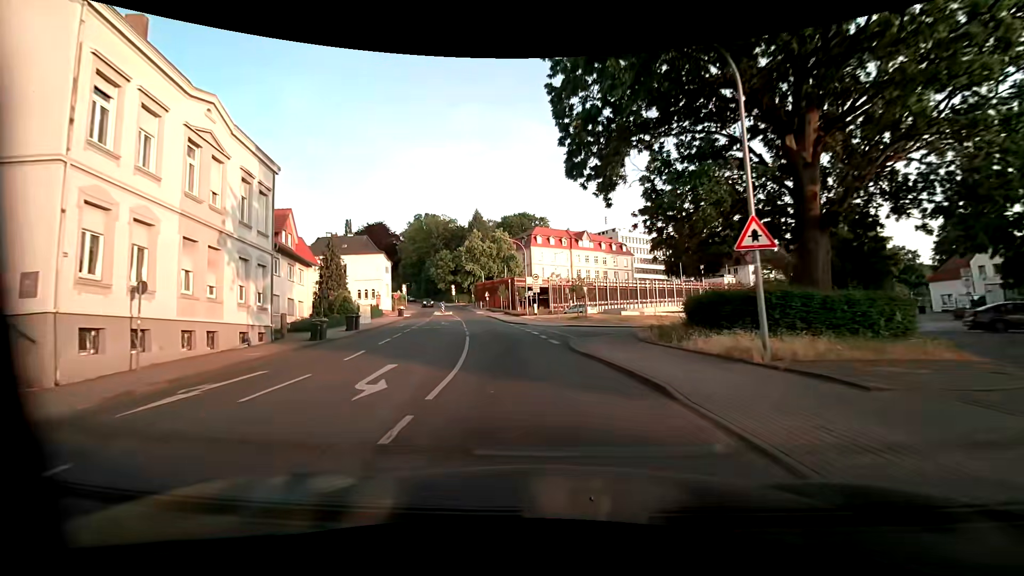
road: unclassified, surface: asphalt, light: Day
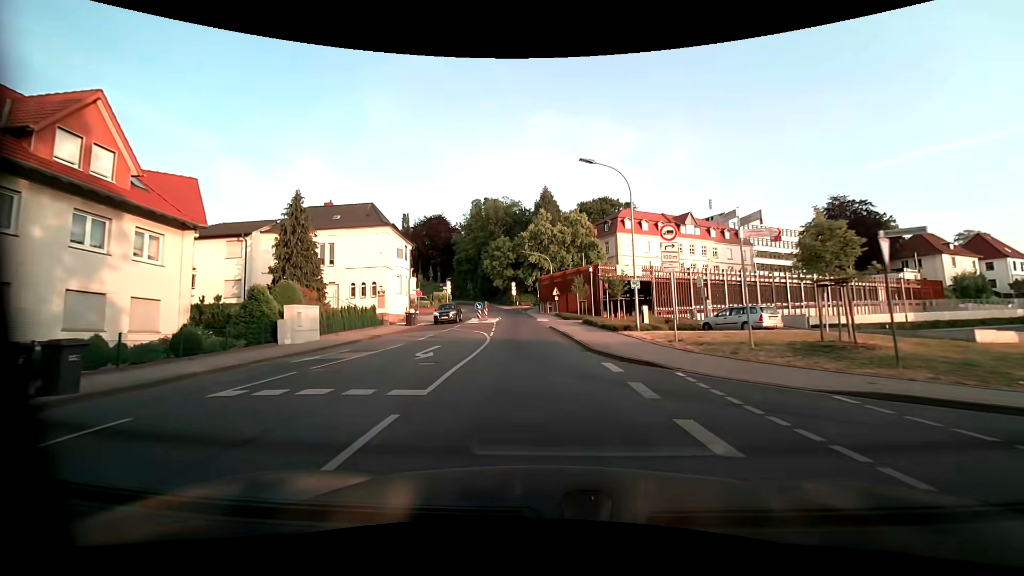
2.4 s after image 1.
(-2.1, +26.0) m; -9°
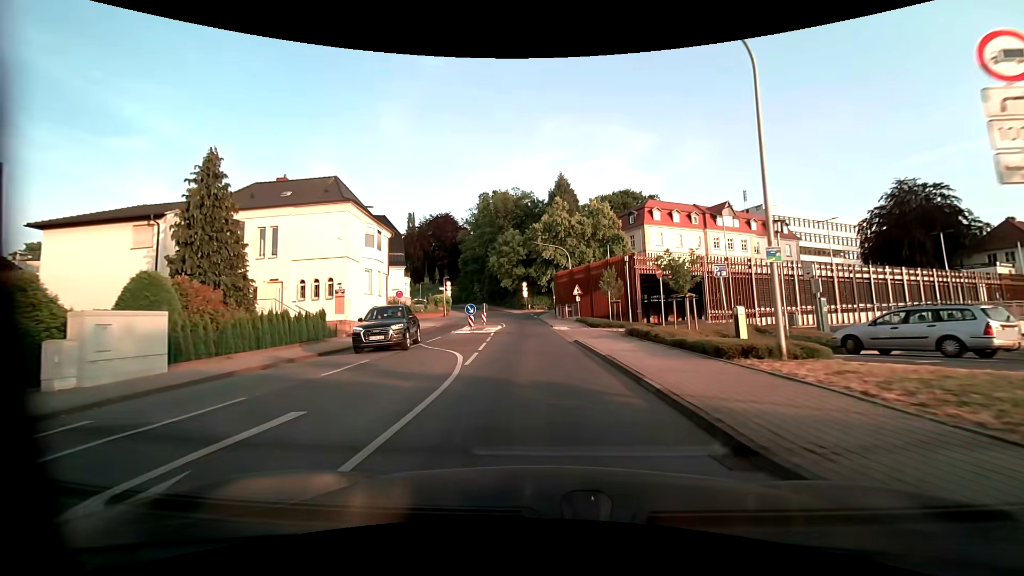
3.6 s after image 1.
(-0.2, +11.5) m; -1°
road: residential
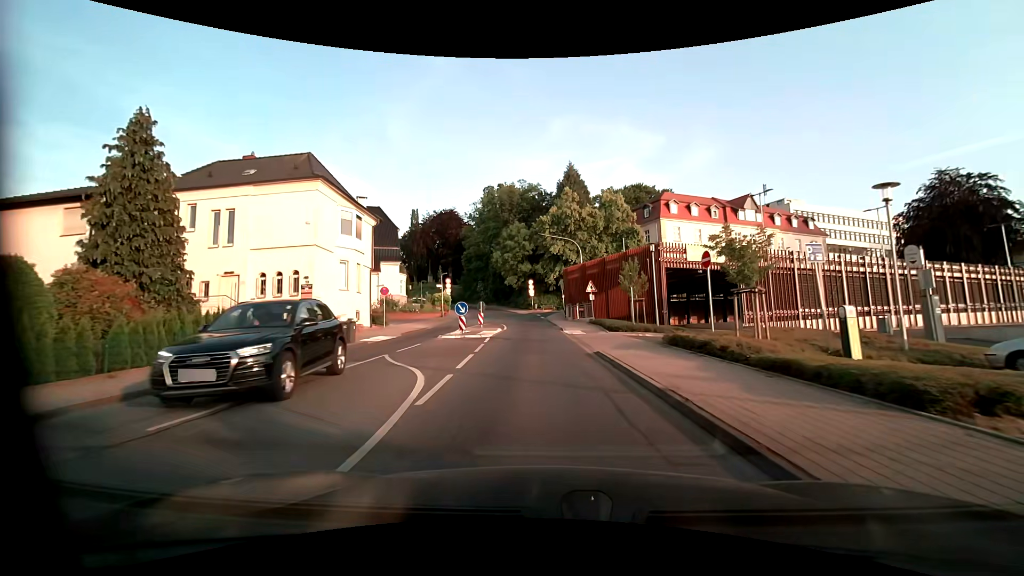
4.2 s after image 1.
(-0.1, +5.3) m; -1°
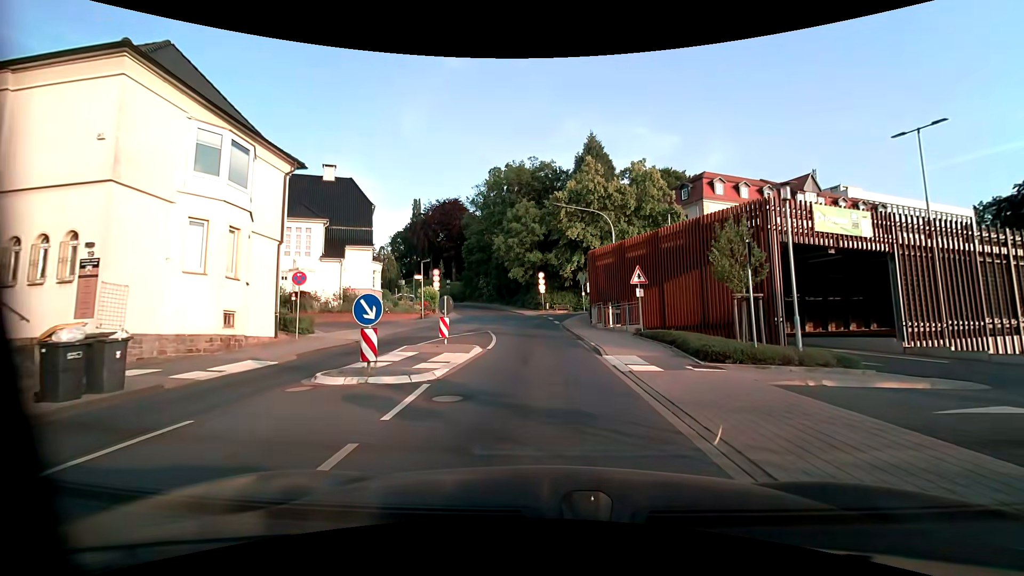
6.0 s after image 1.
(-0.2, +12.9) m; -1°
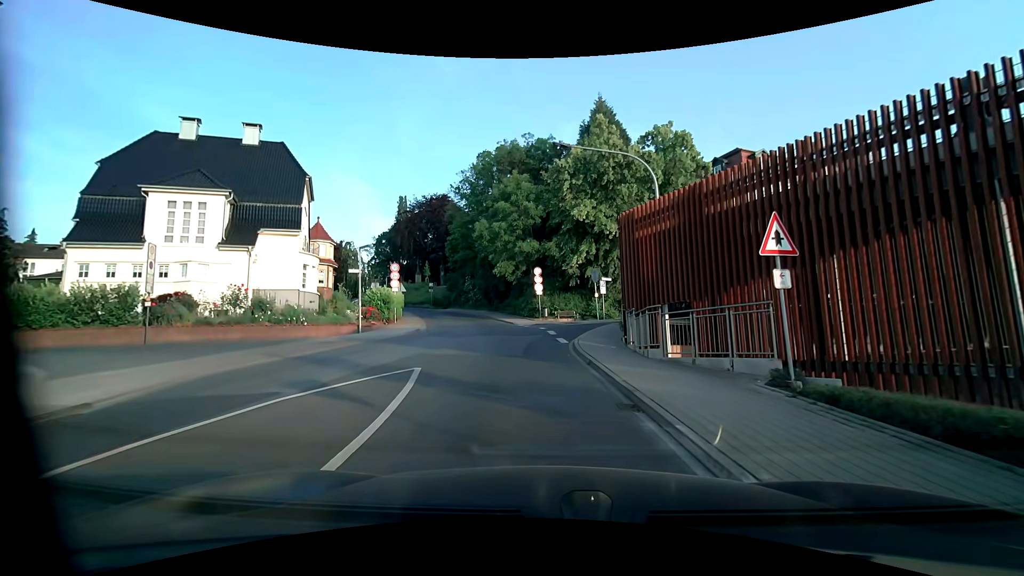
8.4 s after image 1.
(0.0, +12.5) m; 0°
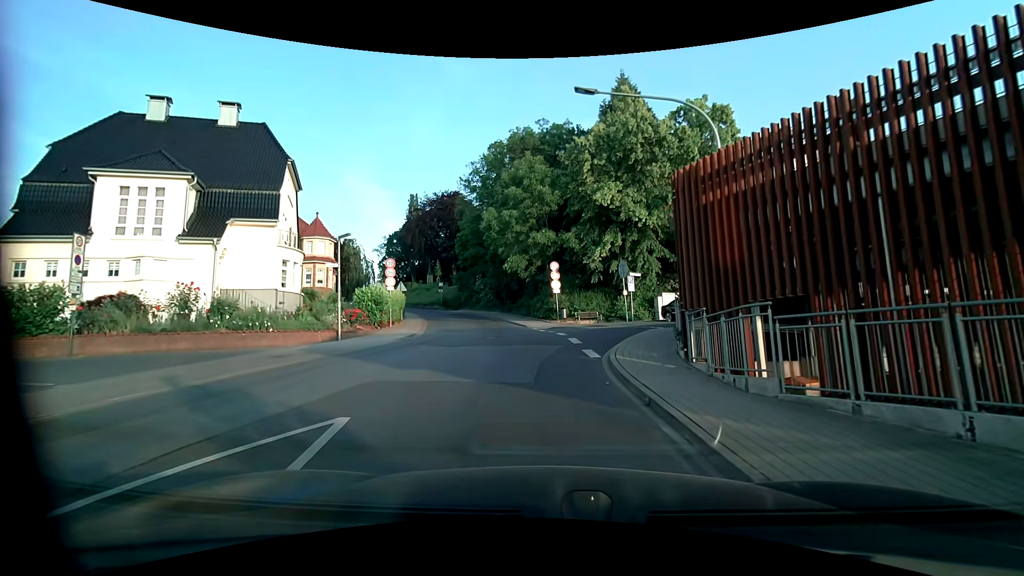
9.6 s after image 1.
(-0.1, +4.7) m; -2°
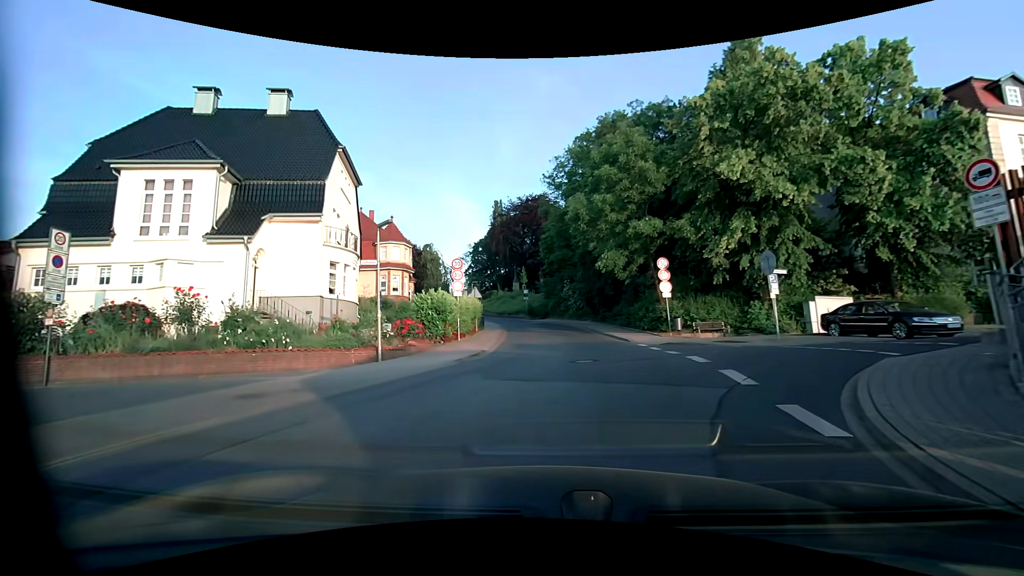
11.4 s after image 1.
(-0.4, +6.2) m; -10°
